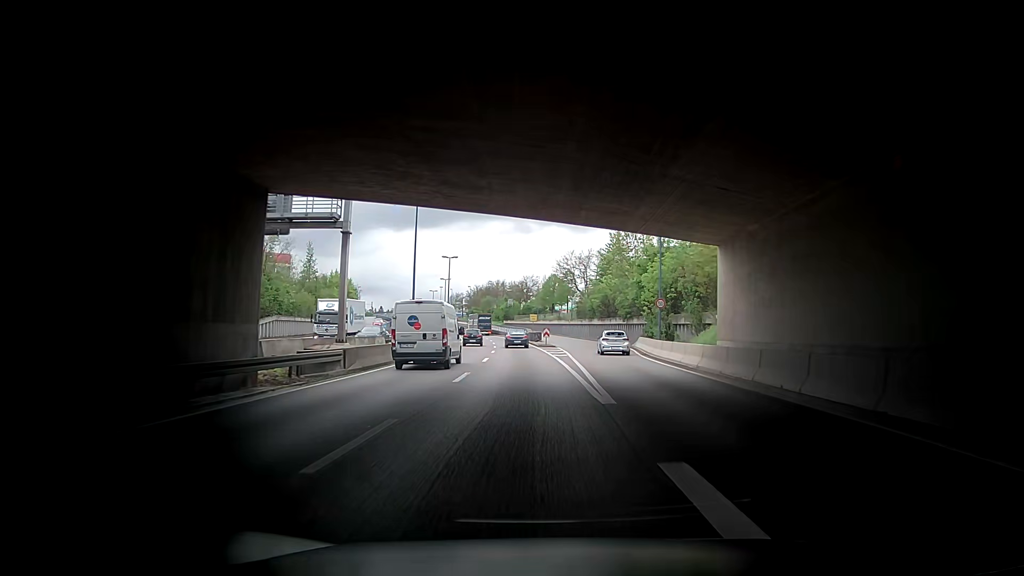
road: trunk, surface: asphalt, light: Day
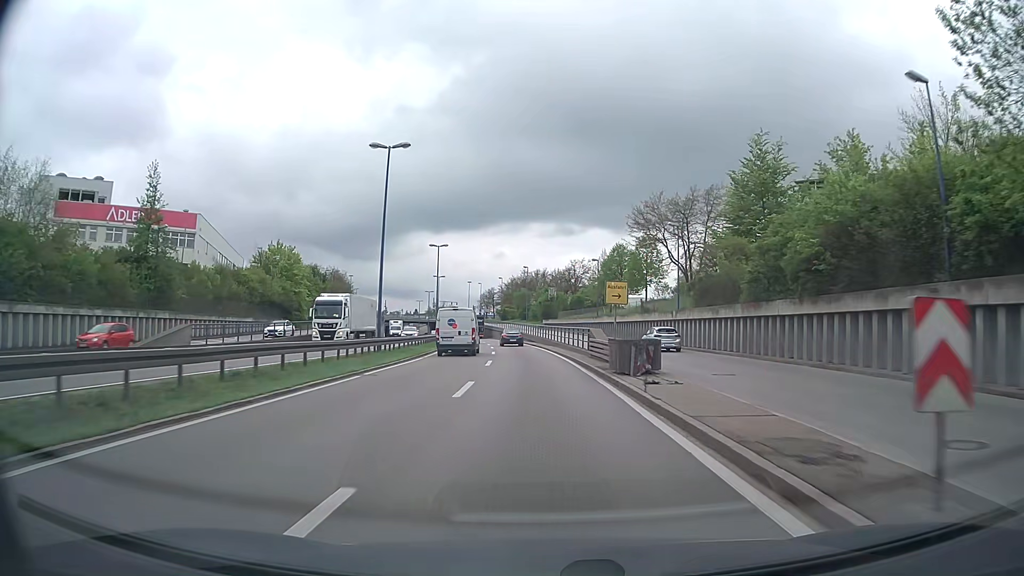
(-1.1, +52.9) m; -4°
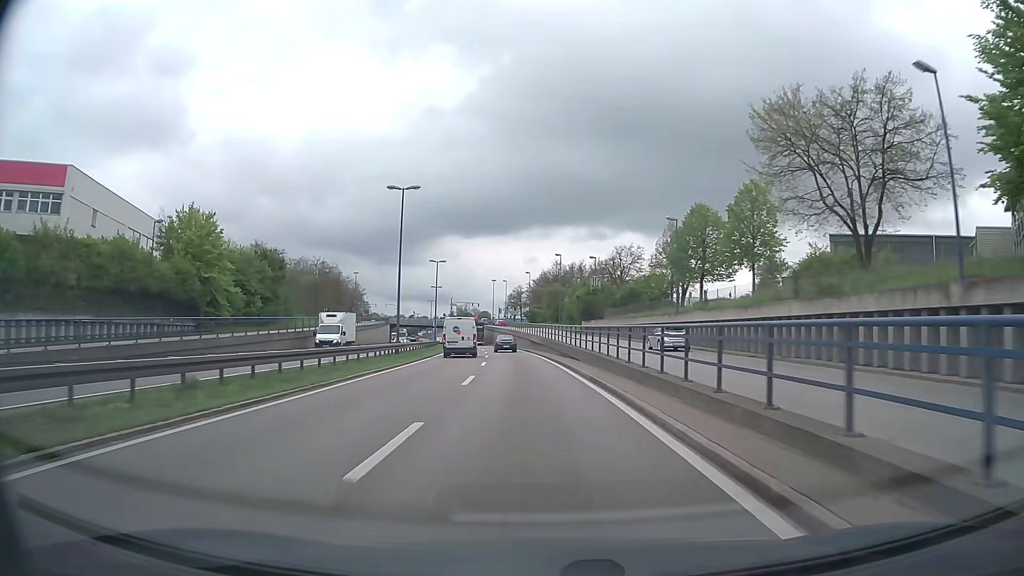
(-0.6, +31.8) m; -3°
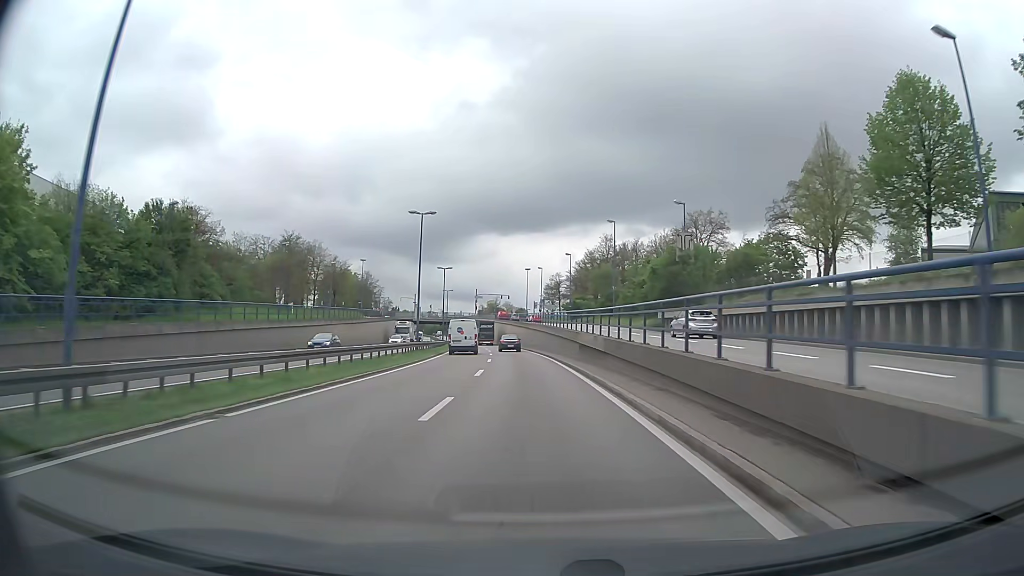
(-1.0, +32.0) m; -3°
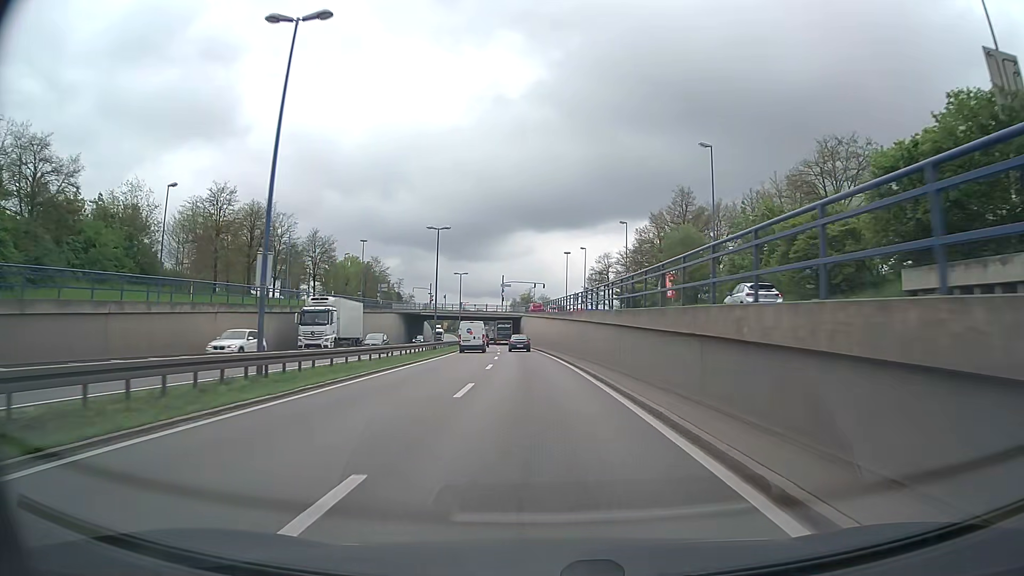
(-0.8, +32.5) m; -3°
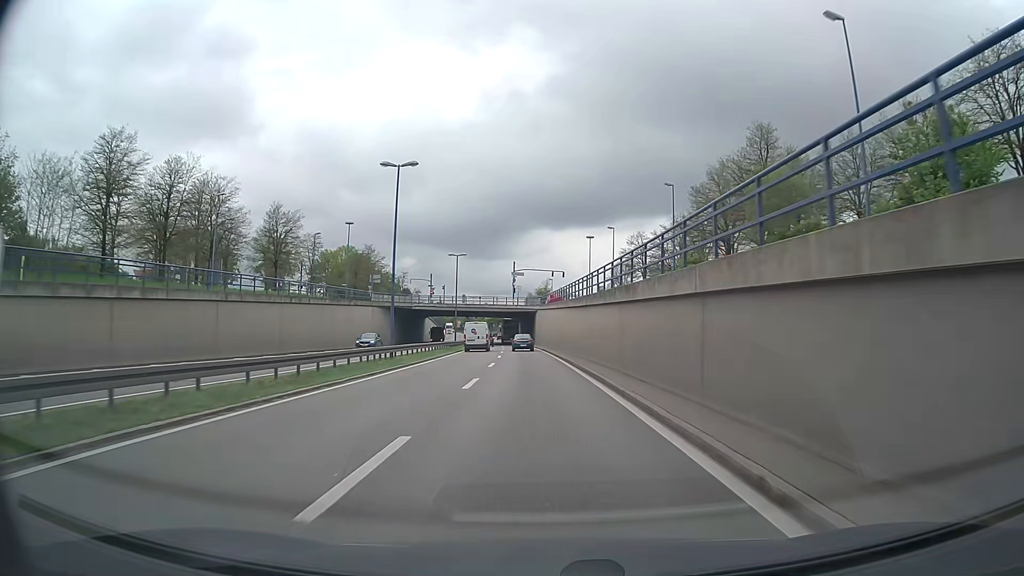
(-0.2, +21.7) m; -1°
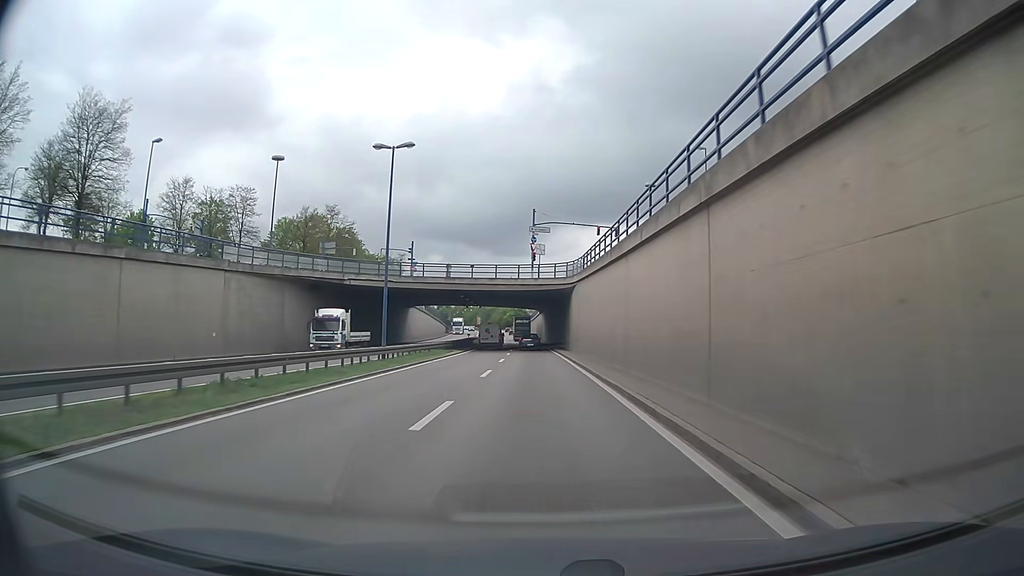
(-1.1, +43.7) m; -3°
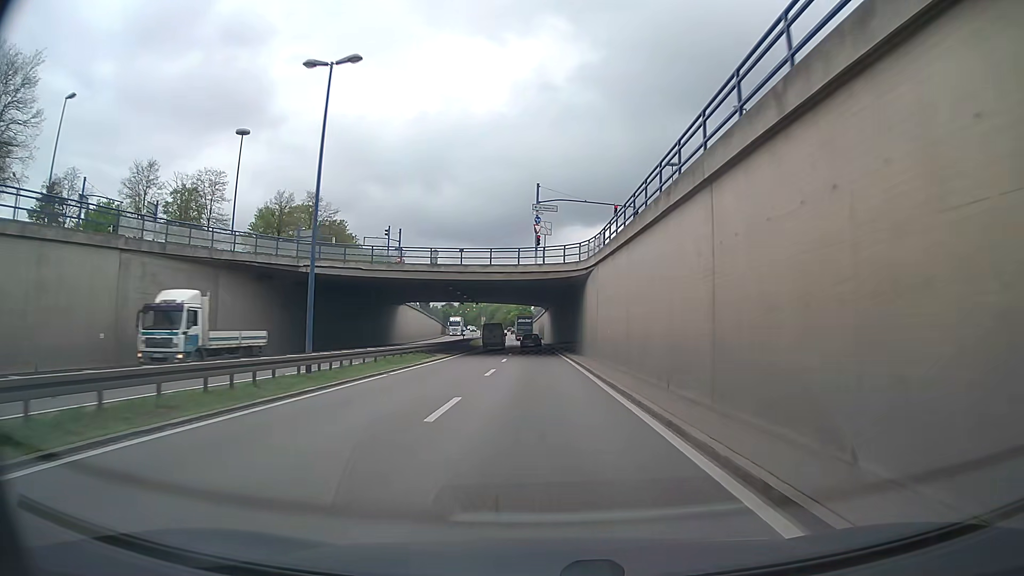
(0.0, +11.0) m; 0°
(0, +10) (0, +20) (0, +30) (-1, +40) (-1, +50) (-1, +60) (-2, +70) (-2, +80) (-2, +90) (-3, +100) m
